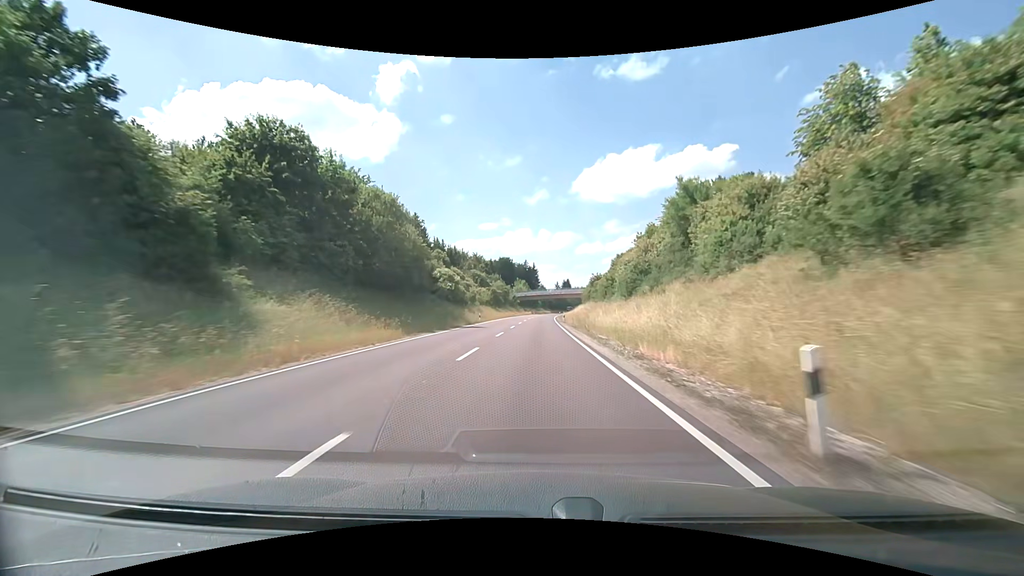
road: primary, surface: asphalt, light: Day
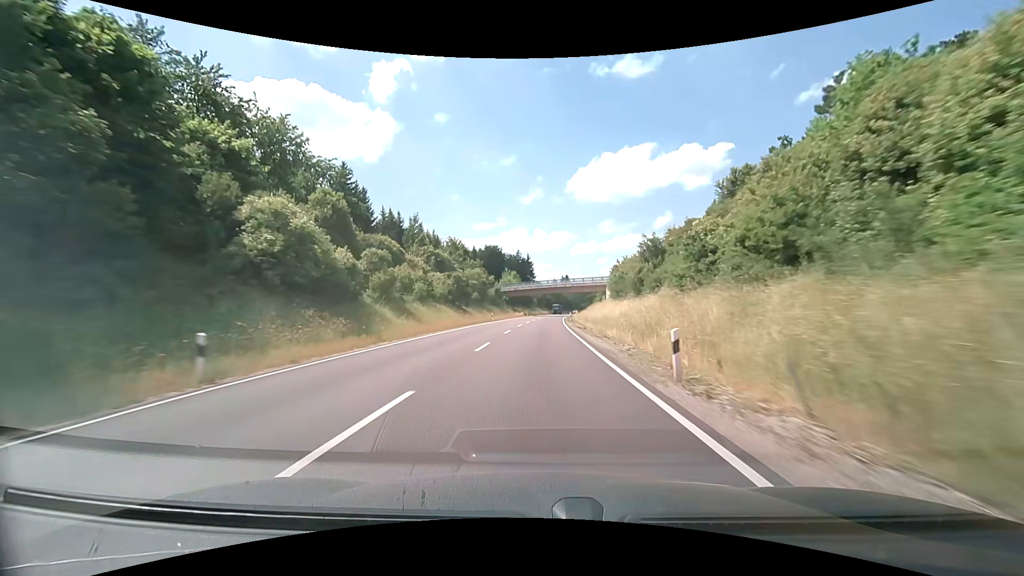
(+0.2, +45.6) m; 0°
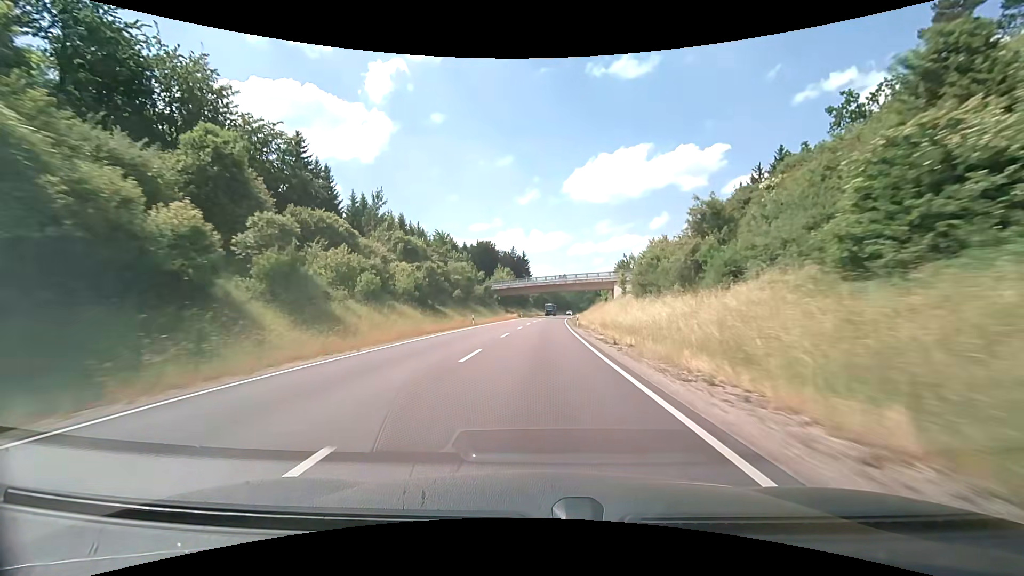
(+0.1, +15.1) m; +1°
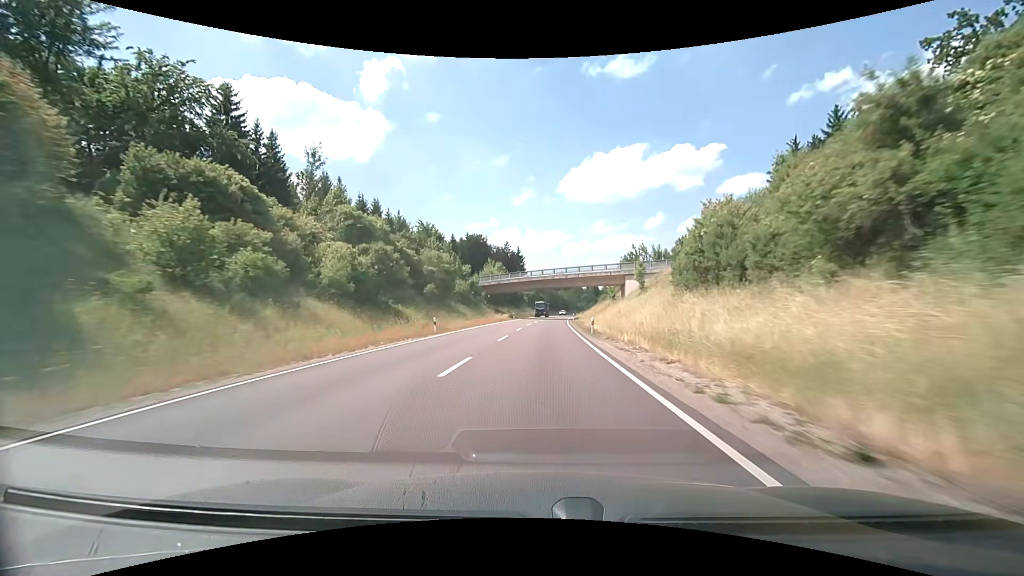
(+0.1, +15.1) m; +1°
